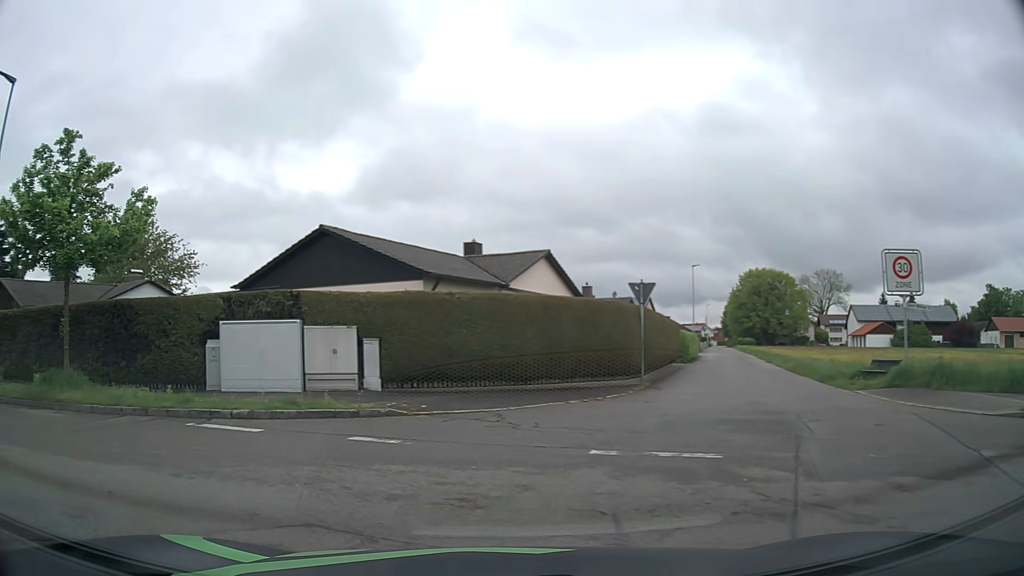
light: Day
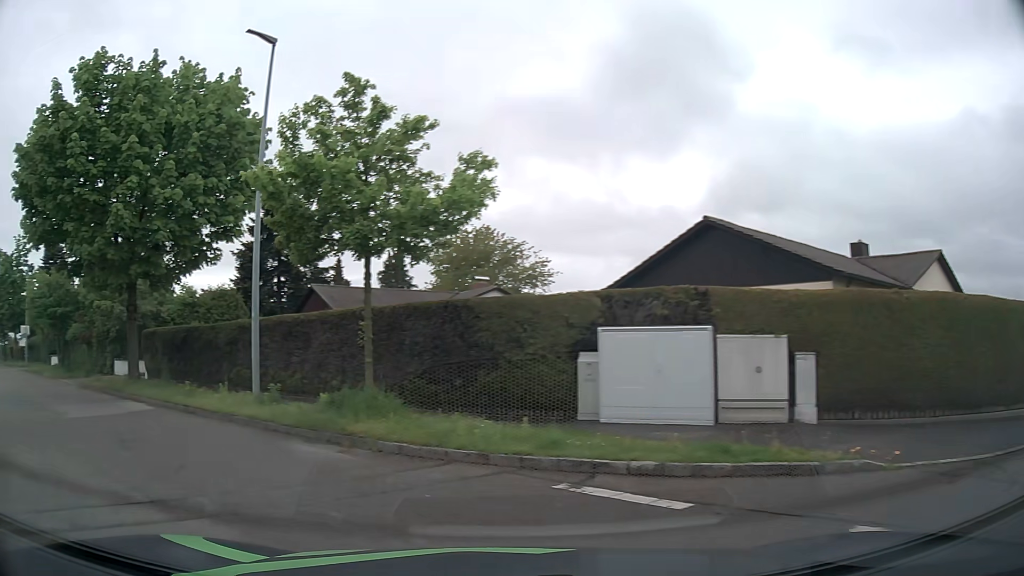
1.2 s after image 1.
(-1.0, +4.1) m; -29°
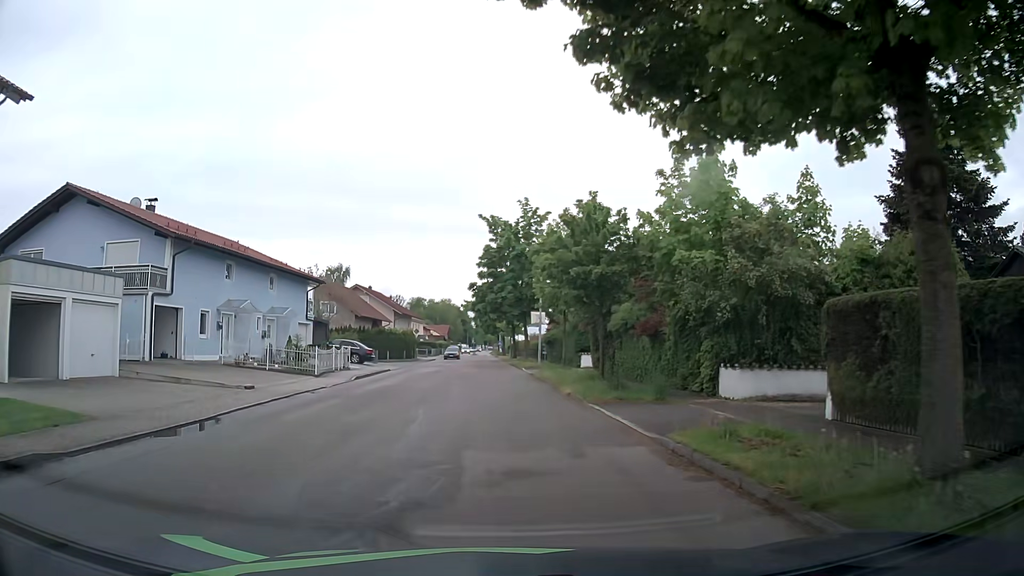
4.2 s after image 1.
(-10.2, +14.6) m; -48°
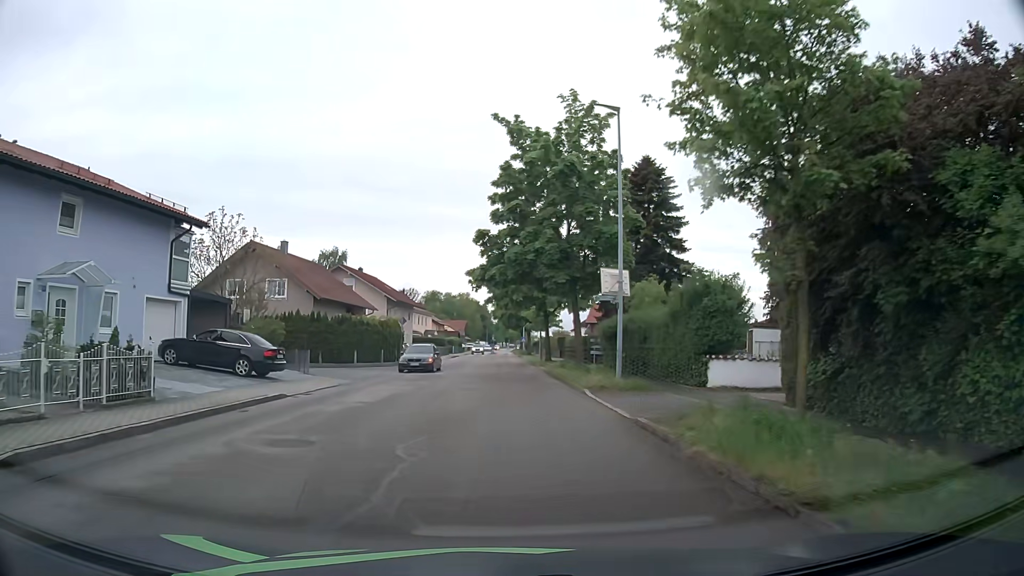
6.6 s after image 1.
(-0.4, +22.3) m; -2°
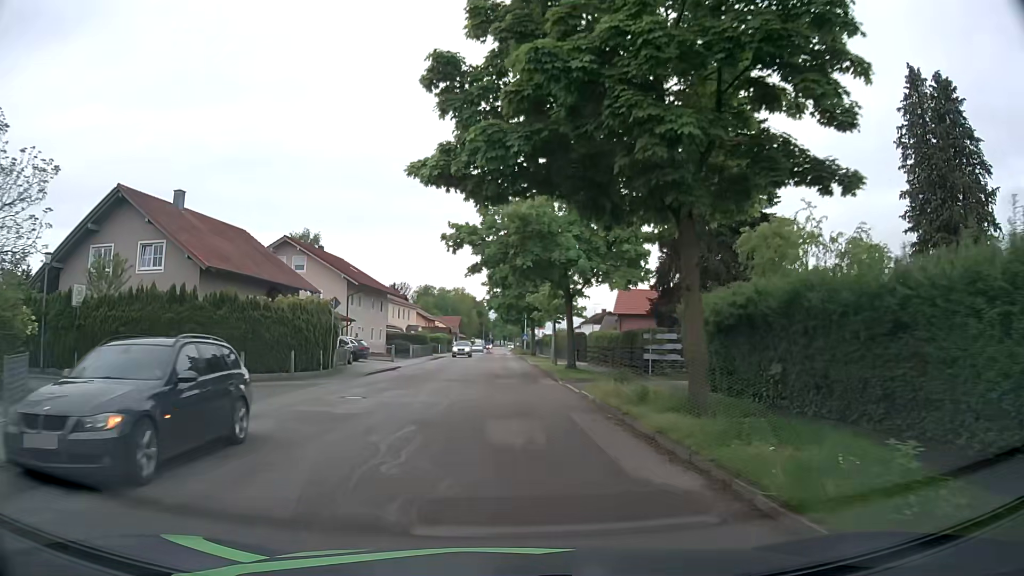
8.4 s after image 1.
(0.0, +17.8) m; 0°
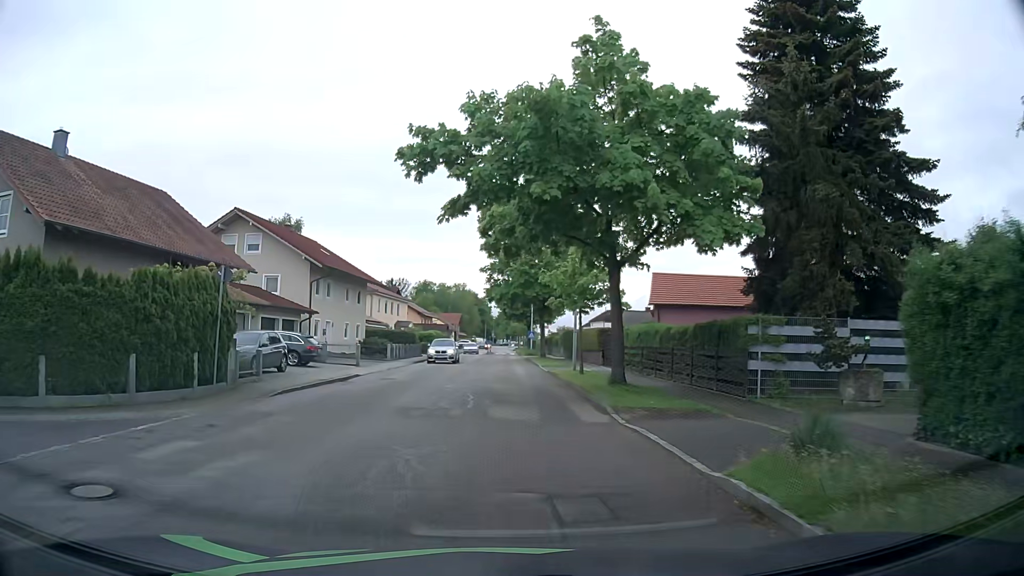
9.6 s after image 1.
(0.0, +11.6) m; -1°
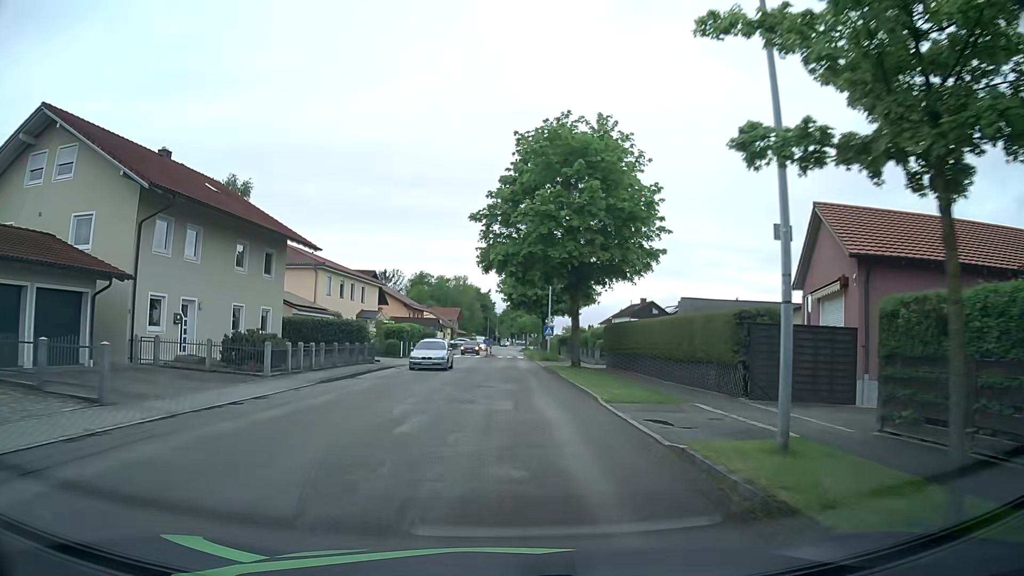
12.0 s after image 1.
(+0.1, +22.7) m; 0°
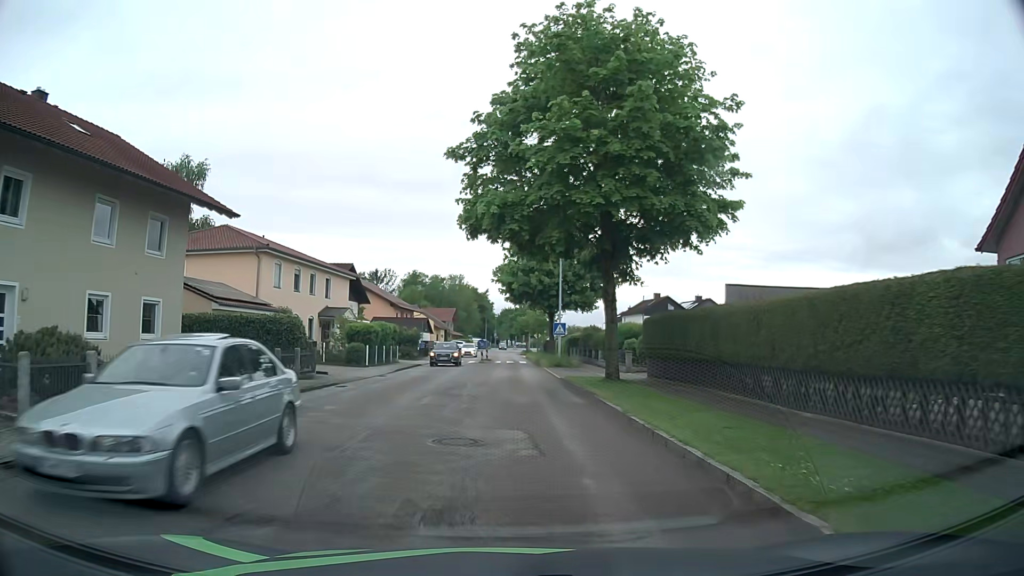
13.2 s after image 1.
(0.0, +11.4) m; 0°
(0, +10) (0, +20) (0, +30) (0, +40) (0, +50) (0, +60) (0, +70) (0, +80) (0, +90) (0, +100) m
